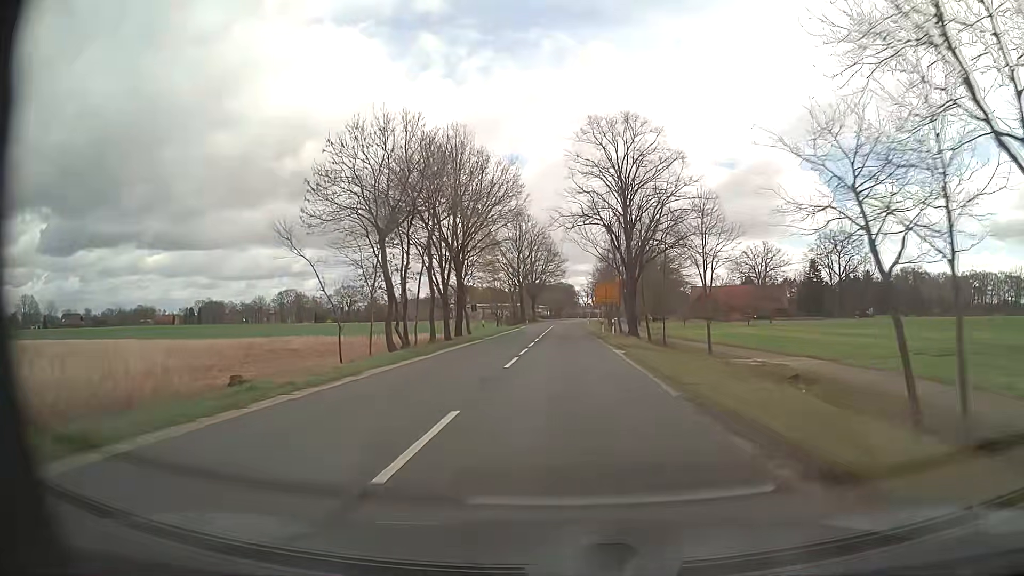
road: secondary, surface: asphalt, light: Day
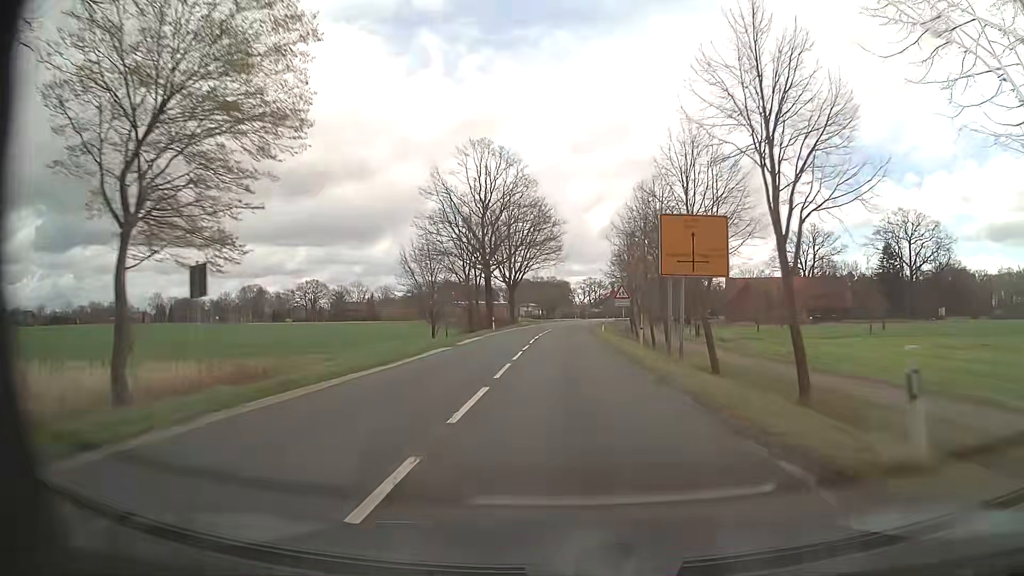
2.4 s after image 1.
(+0.5, +45.2) m; +1°
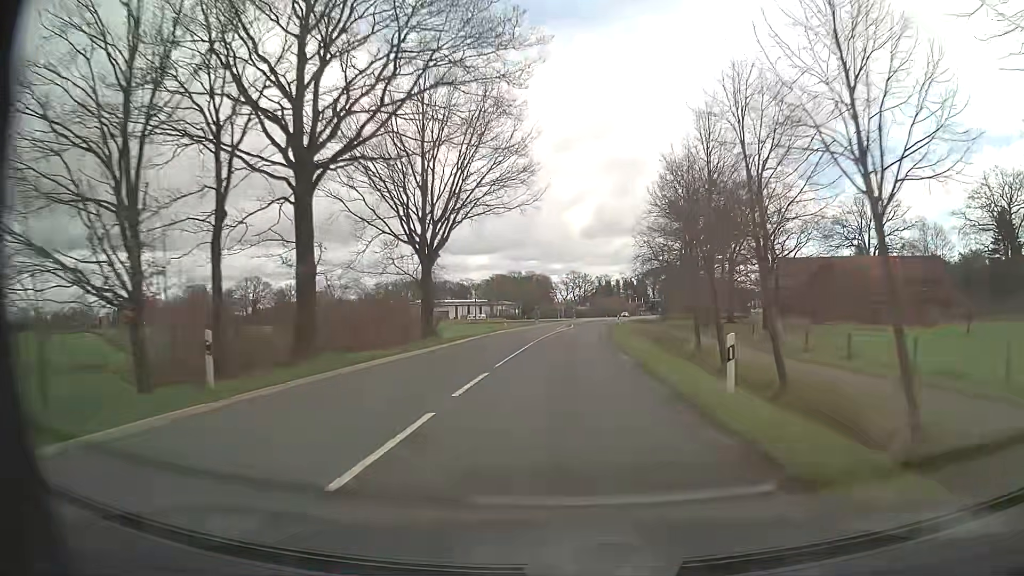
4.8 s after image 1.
(+0.4, +45.4) m; +1°
(0, +10) (0, +20) (+1, +30) (+1, +40) (+2, +50) (+2, +60) (+3, +70) (+4, +80) (+4, +90) (+5, +100) m
